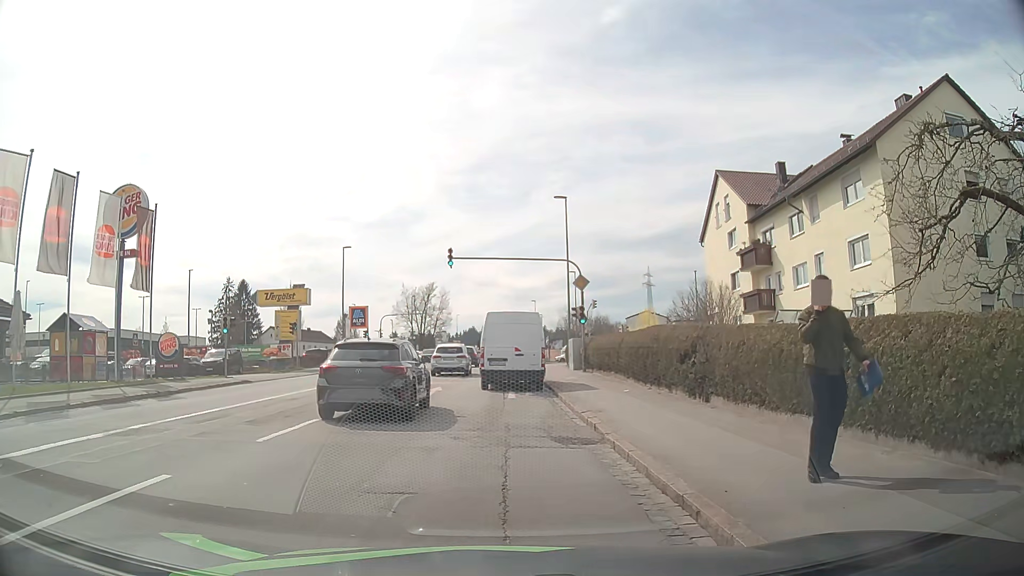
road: tertiary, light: Day
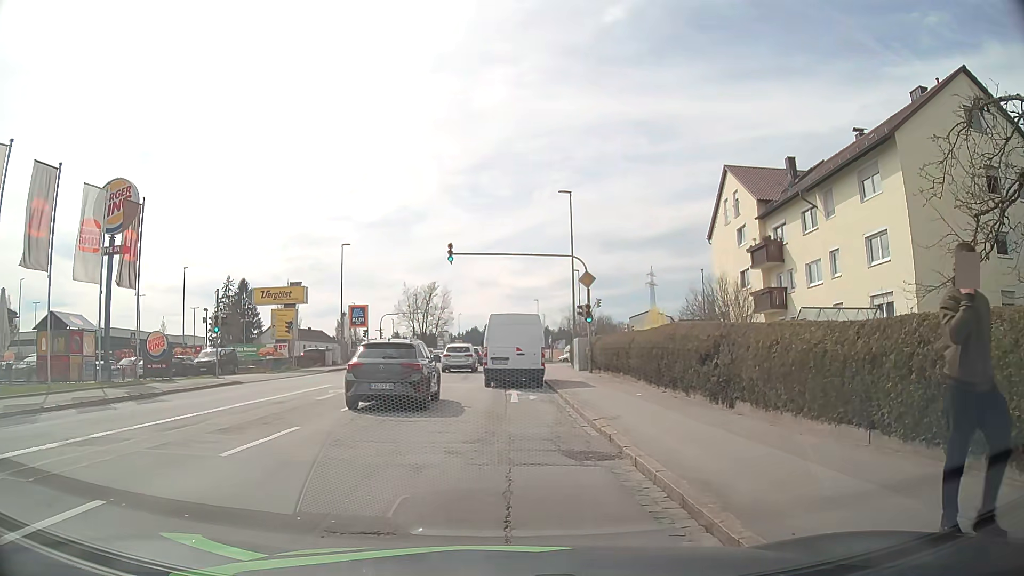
(0.0, +1.5) m; +2°
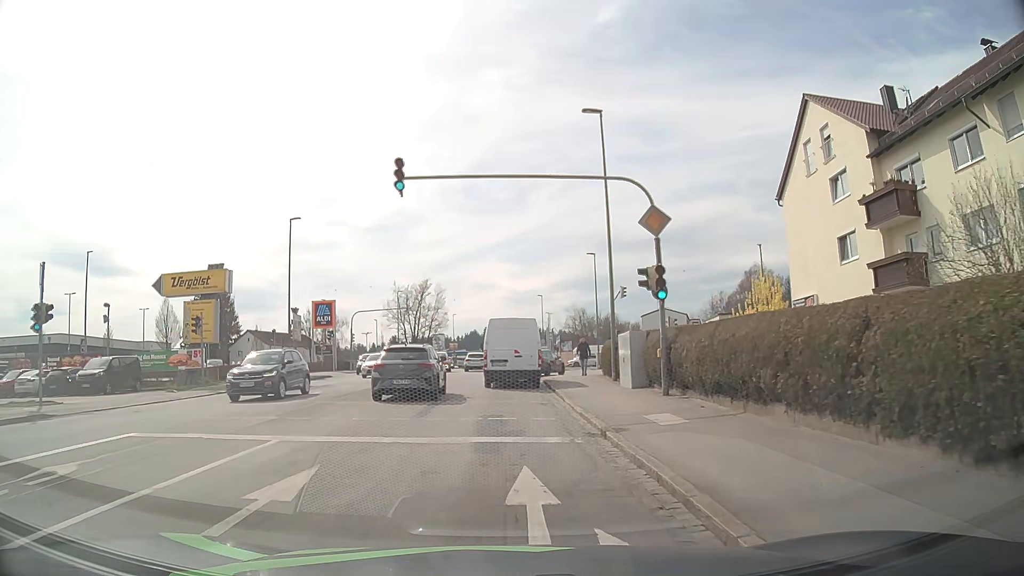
(-0.3, +14.6) m; -1°
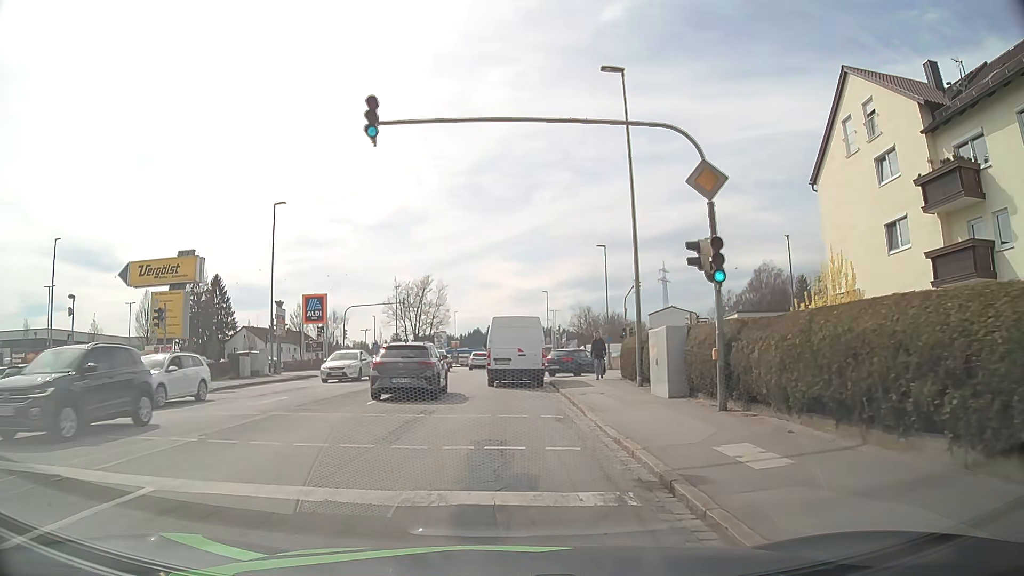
(0.0, +4.1) m; -1°
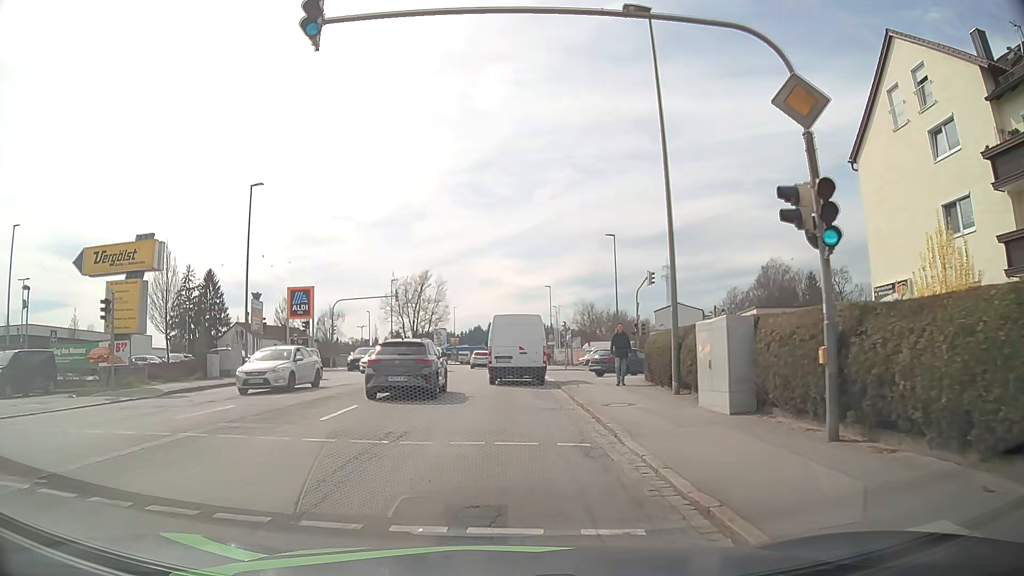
(0.0, +4.3) m; +1°
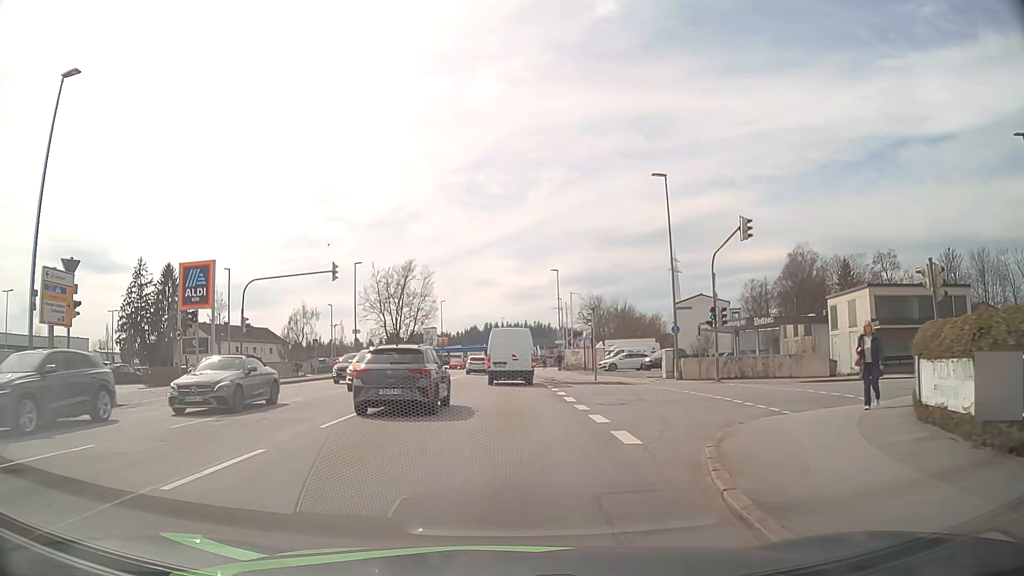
(-0.2, +18.3) m; -1°
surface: asphalt
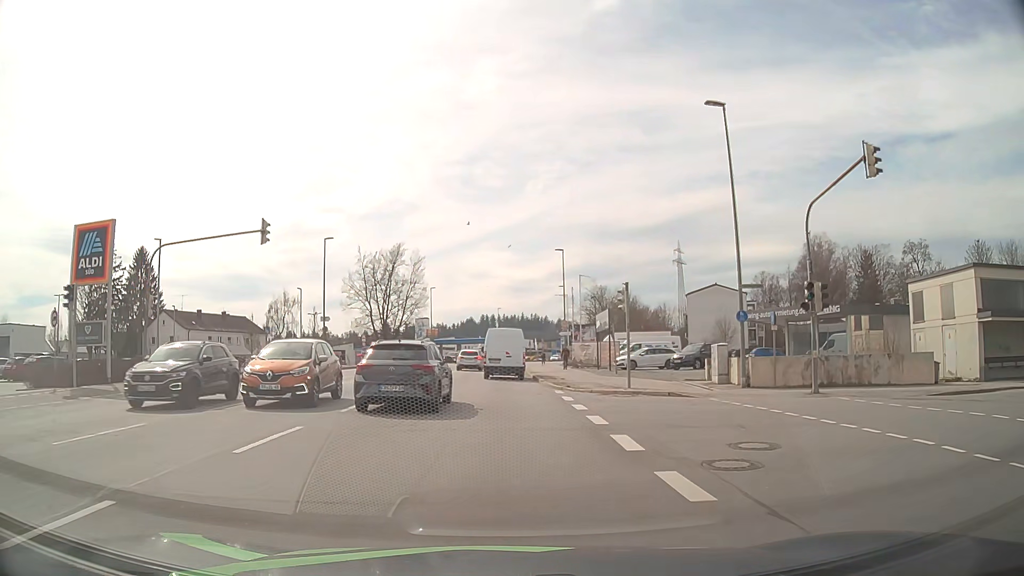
(+0.1, +9.9) m; +1°
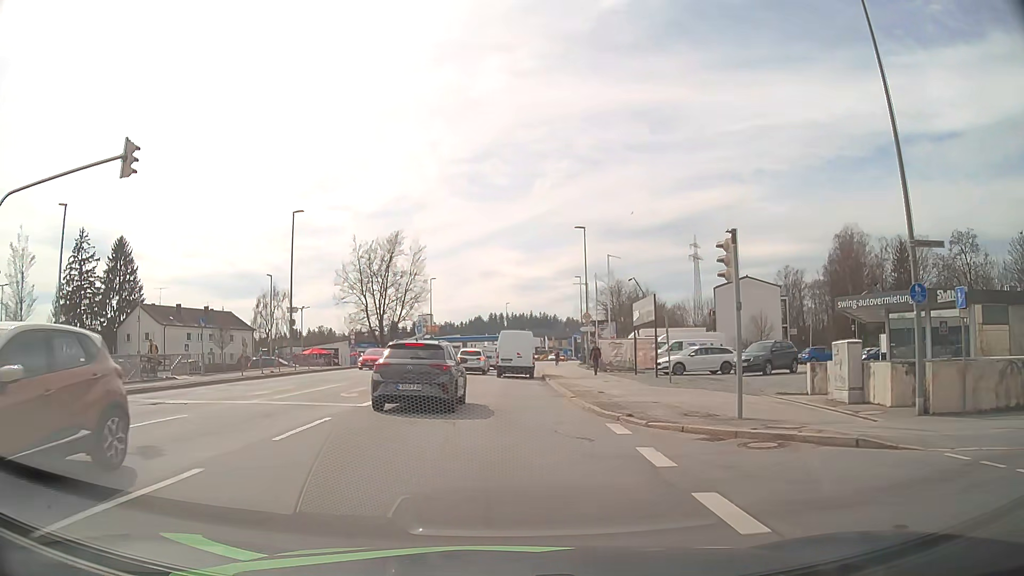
(-0.1, +10.4) m; -1°
(0, +10) (0, +20) (+1, +30) (+1, +40) (+1, +50) (+2, +60) (+3, +70) (+4, +80) (+6, +90) (+8, +99) m
